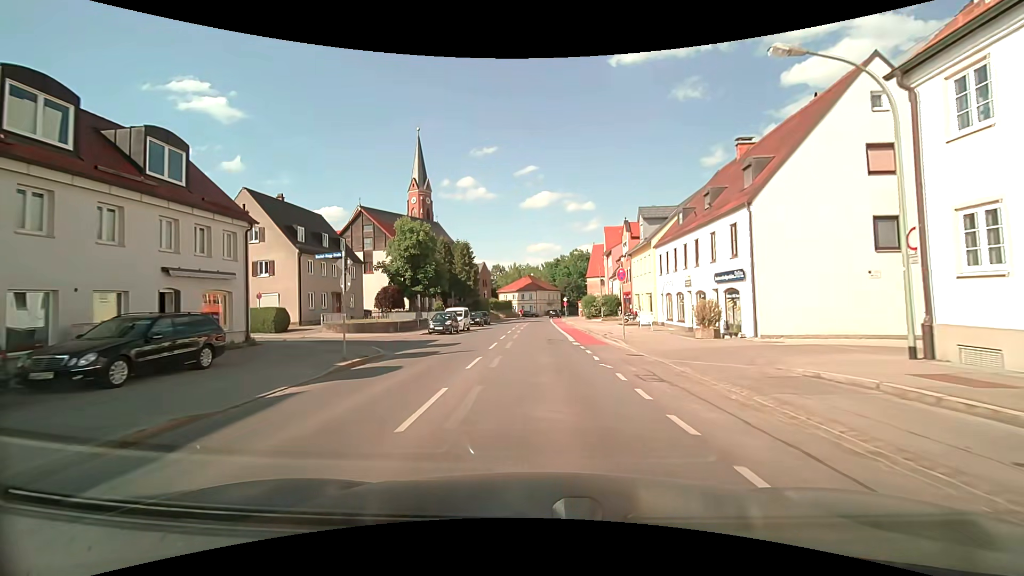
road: secondary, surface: asphalt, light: Day
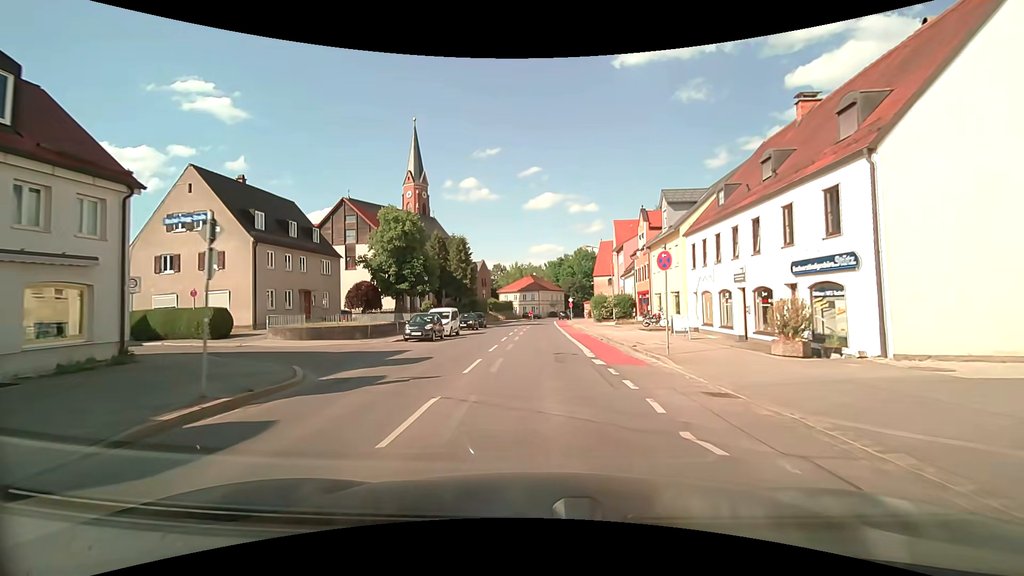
(0.0, +6.7) m; 0°
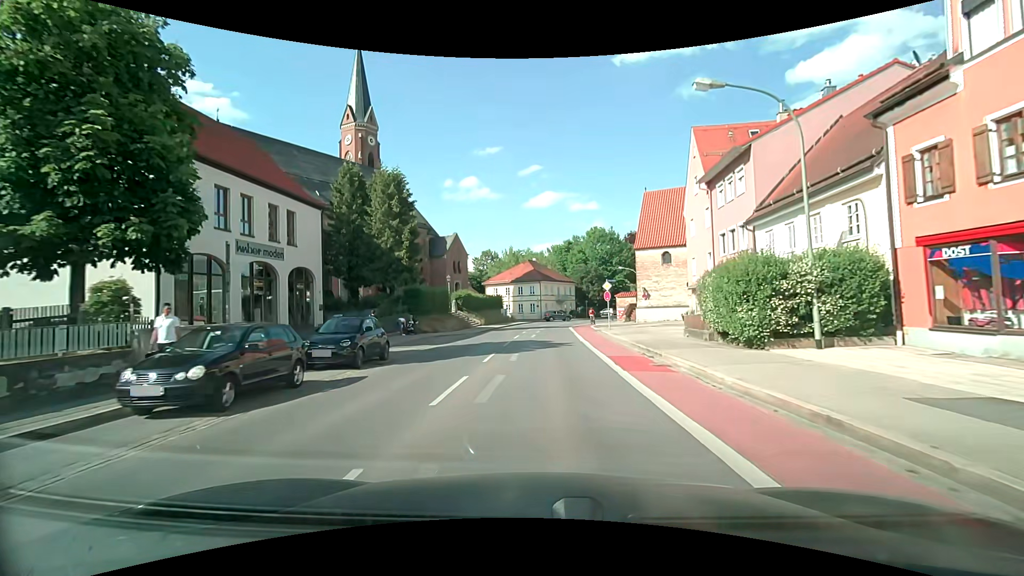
(0.0, +33.9) m; 0°
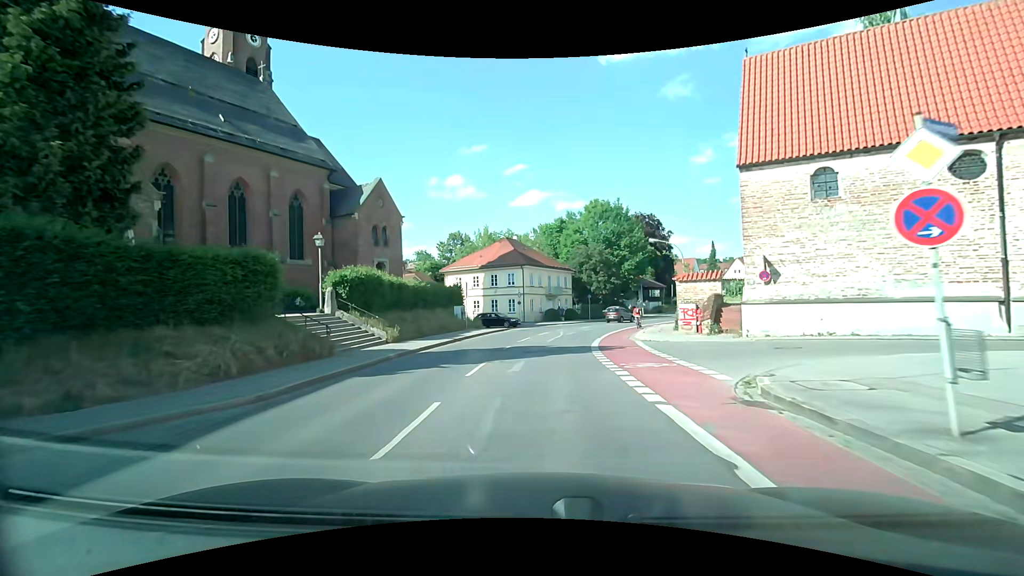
(+0.2, +26.7) m; +2°
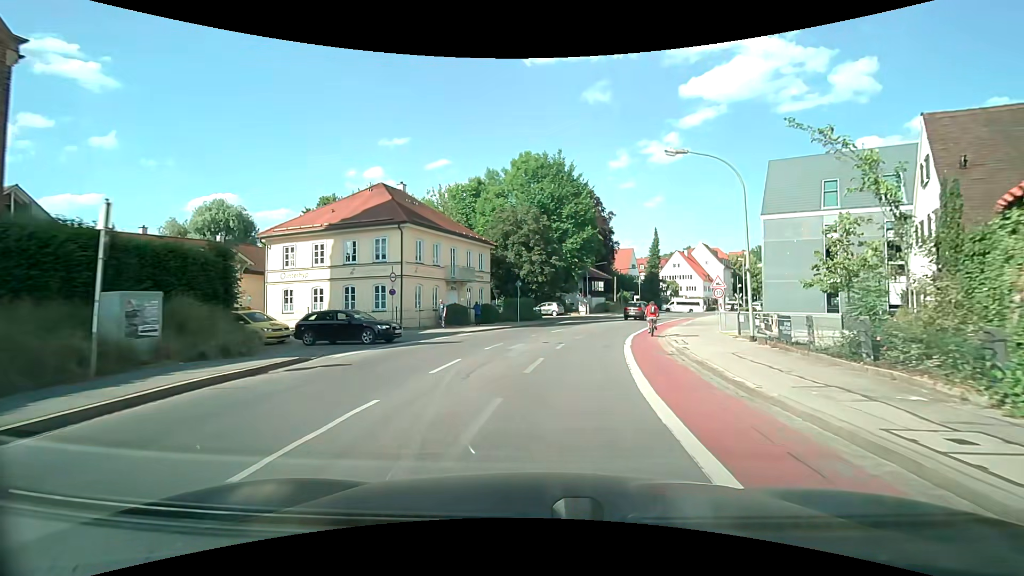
(+1.2, +25.0) m; +9°
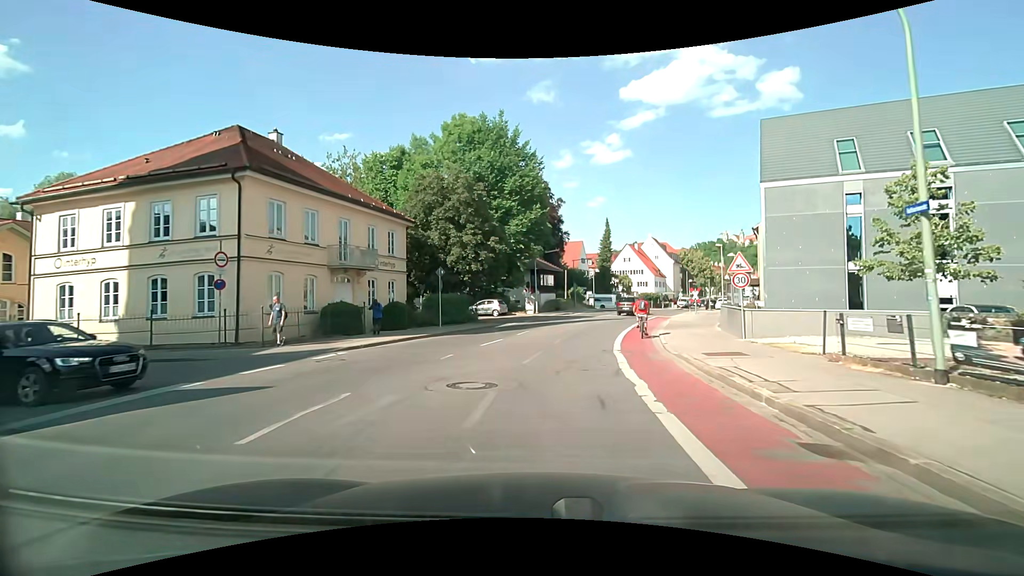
(+0.6, +10.8) m; +6°
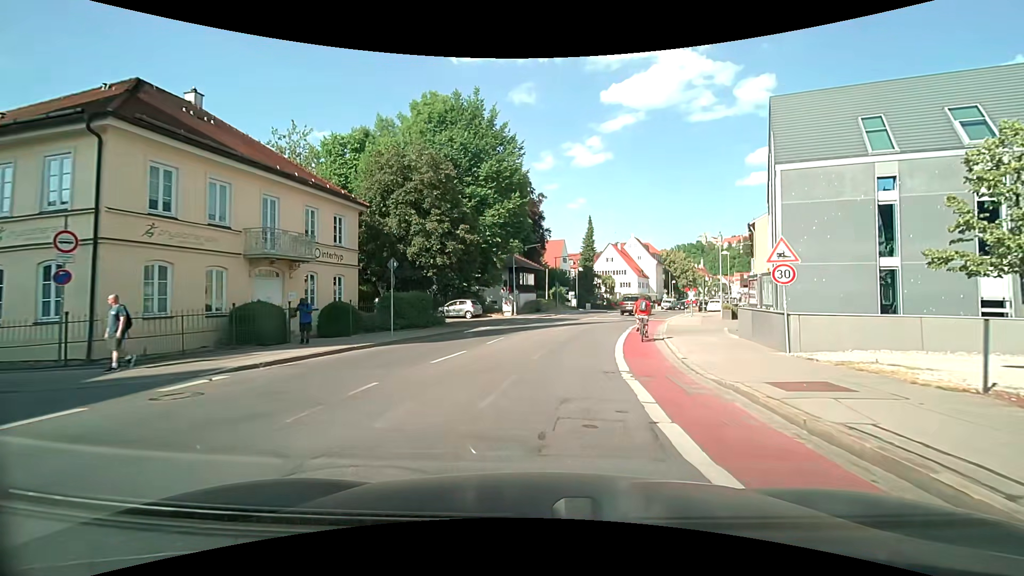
(+0.1, +4.9) m; +2°
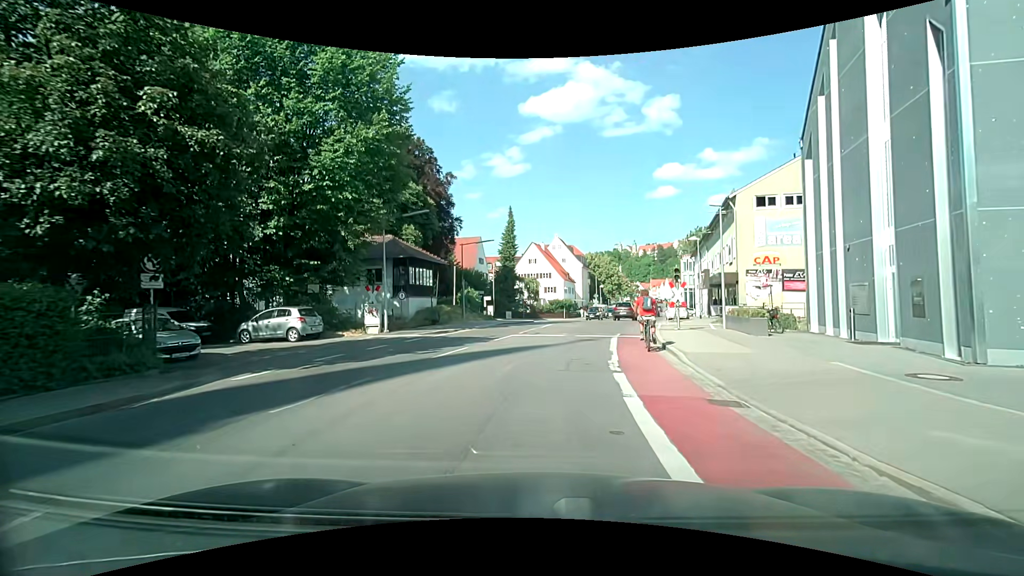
(+1.2, +16.6) m; +9°
(0, +10) (+2, +20) (+4, +30) (+6, +39) (+9, +49) (+11, +59) (+14, +68) (+17, +78) (+19, +88) (+21, +97) m
